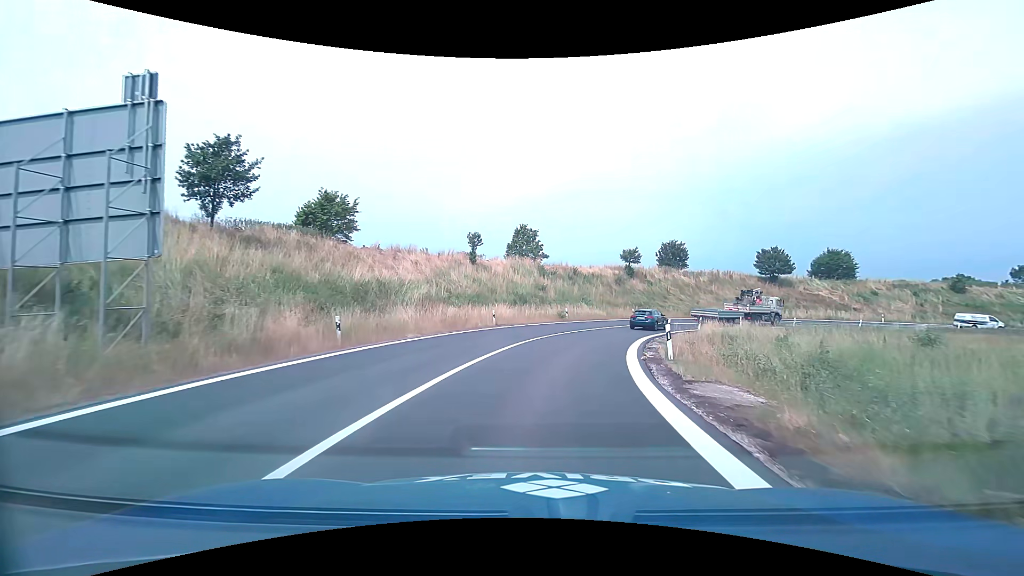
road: motorway_link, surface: asphalt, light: Day
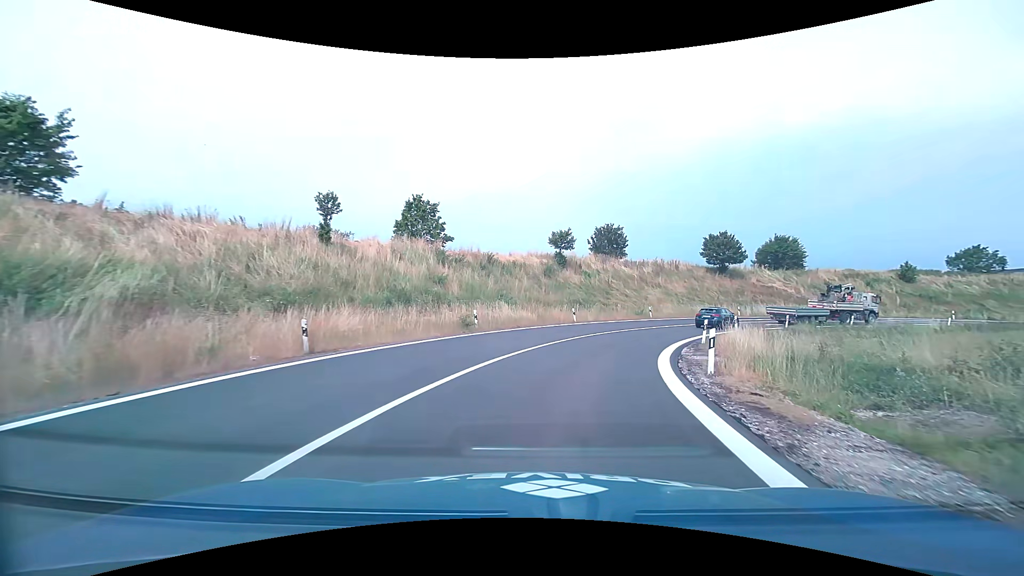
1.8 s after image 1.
(+1.3, +17.1) m; +9°
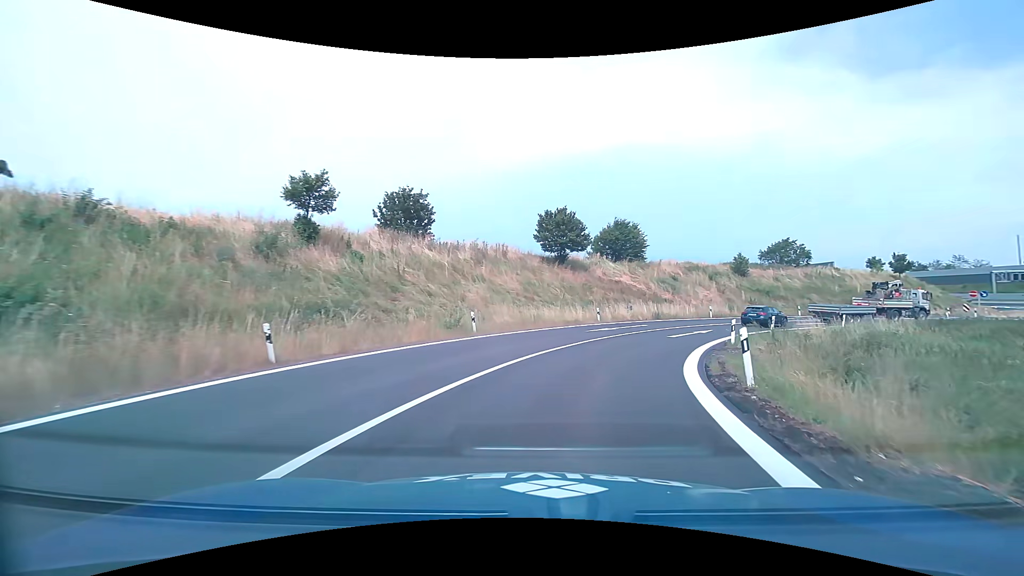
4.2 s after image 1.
(+3.8, +22.3) m; +21°
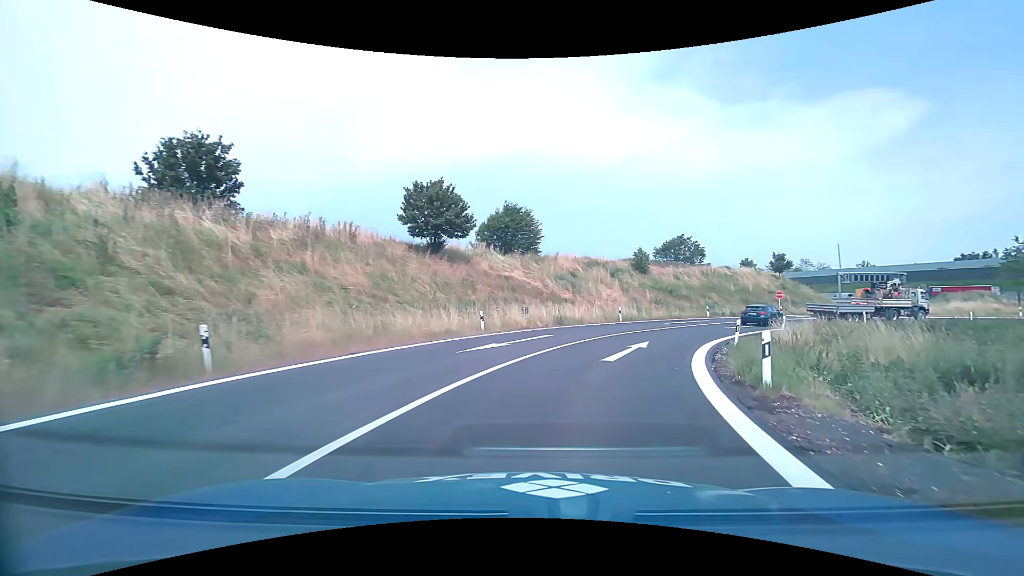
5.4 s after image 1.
(+1.3, +11.4) m; +13°
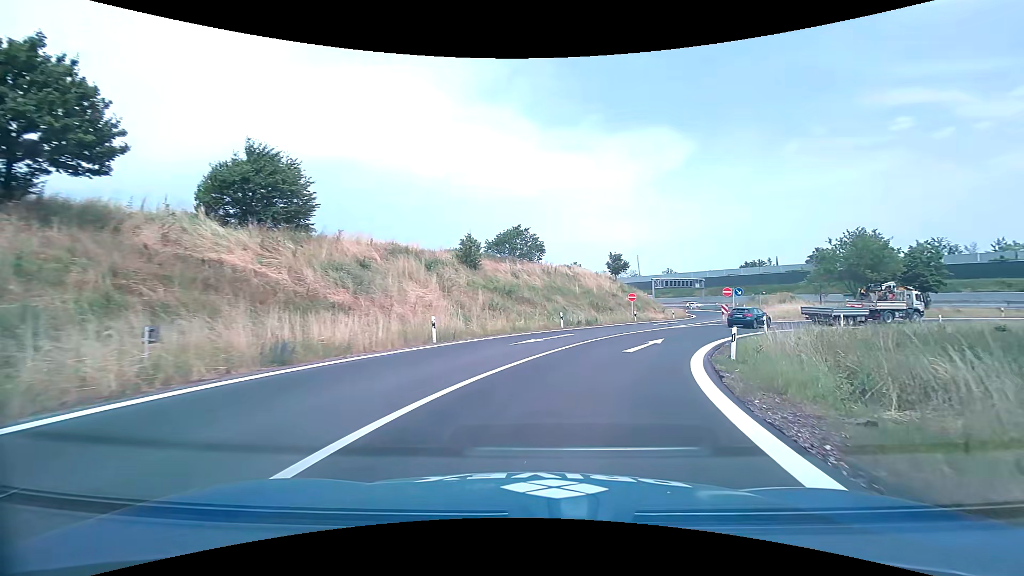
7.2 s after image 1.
(+2.9, +17.0) m; +19°
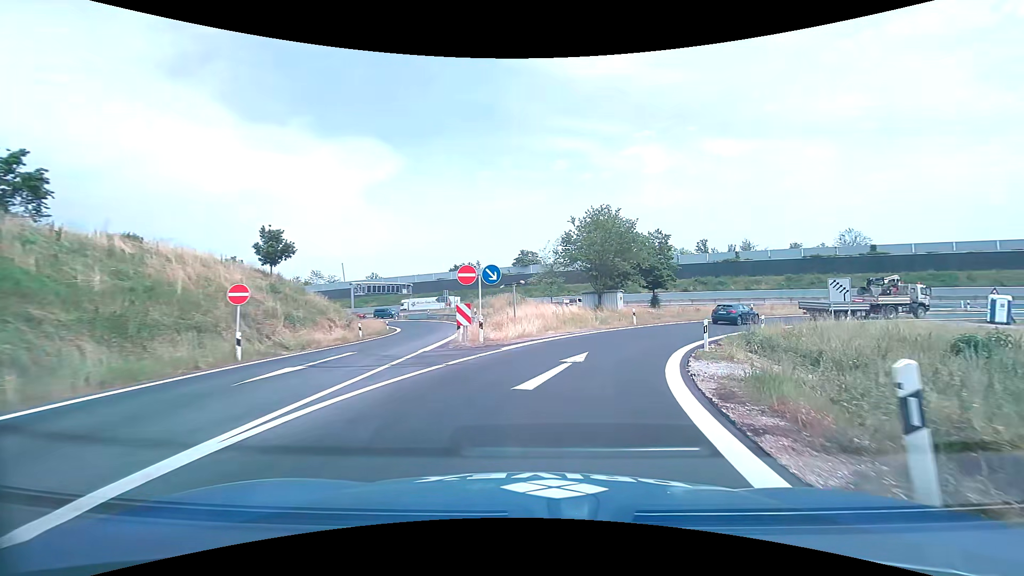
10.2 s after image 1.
(+8.0, +27.6) m; +32°
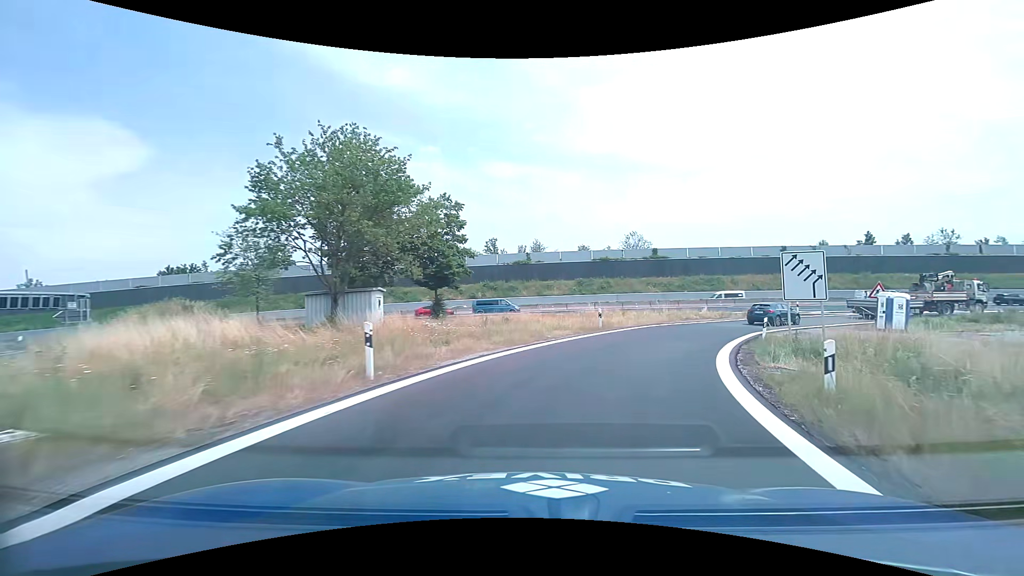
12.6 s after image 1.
(+4.7, +22.8) m; +24°
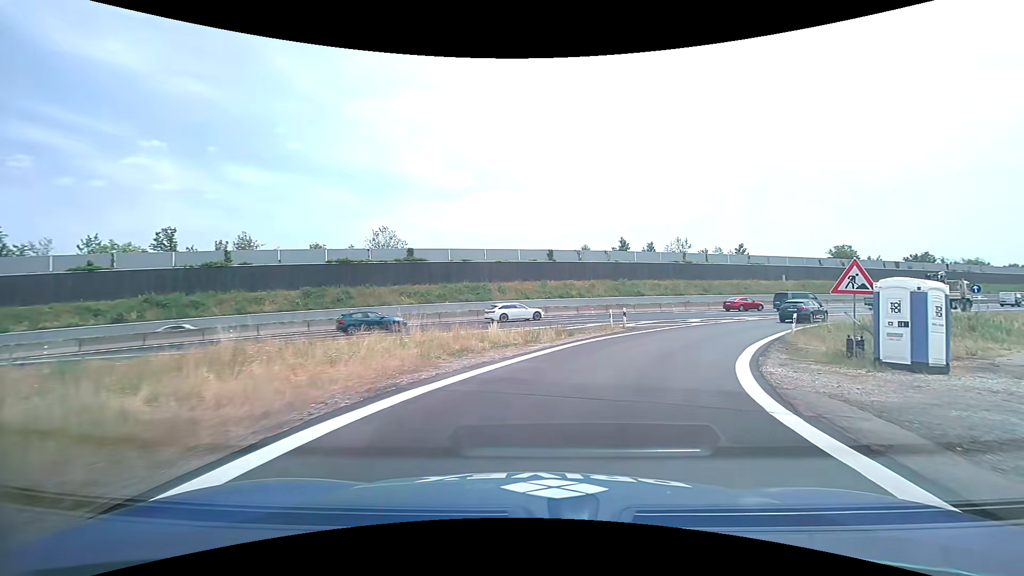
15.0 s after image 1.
(+5.4, +22.7) m; +26°
(+1, +10) (+4, +19) (+10, +28) (+17, +35) (+25, +41) (+33, +46) (+42, +51) (+51, +56) (+60, +60) (+69, +64) m
